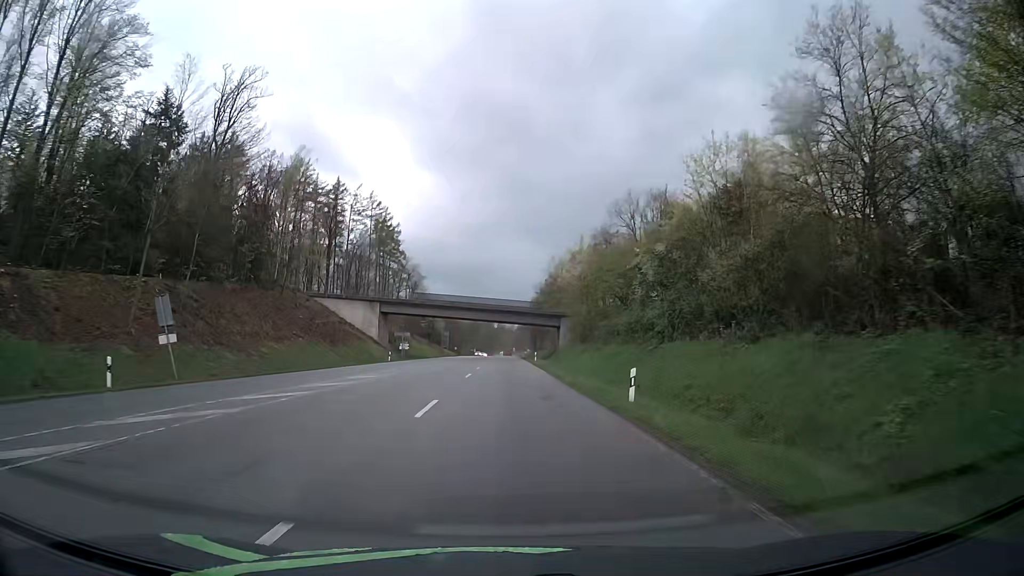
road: secondary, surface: asphalt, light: Day
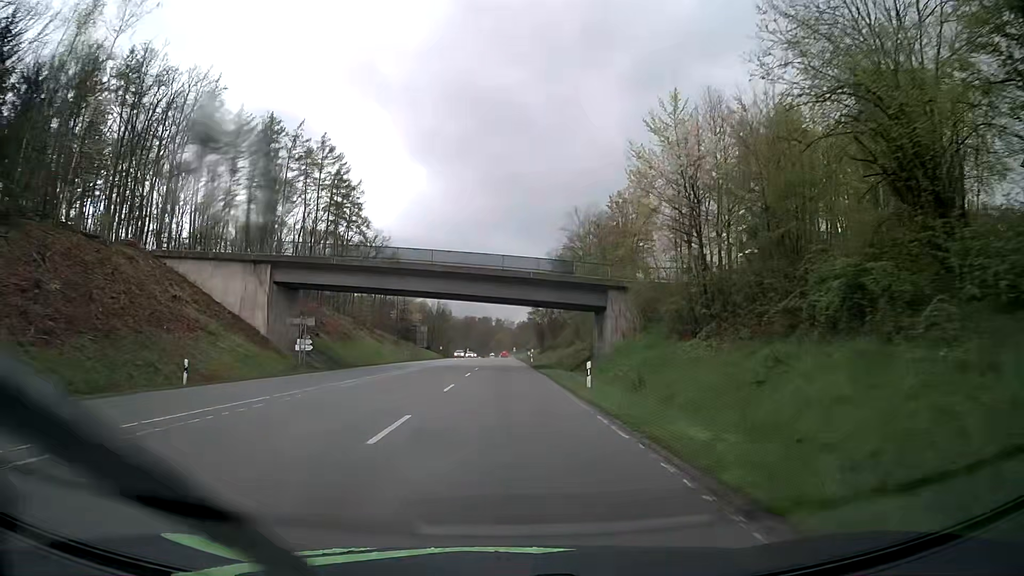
(0.0, +43.1) m; 0°
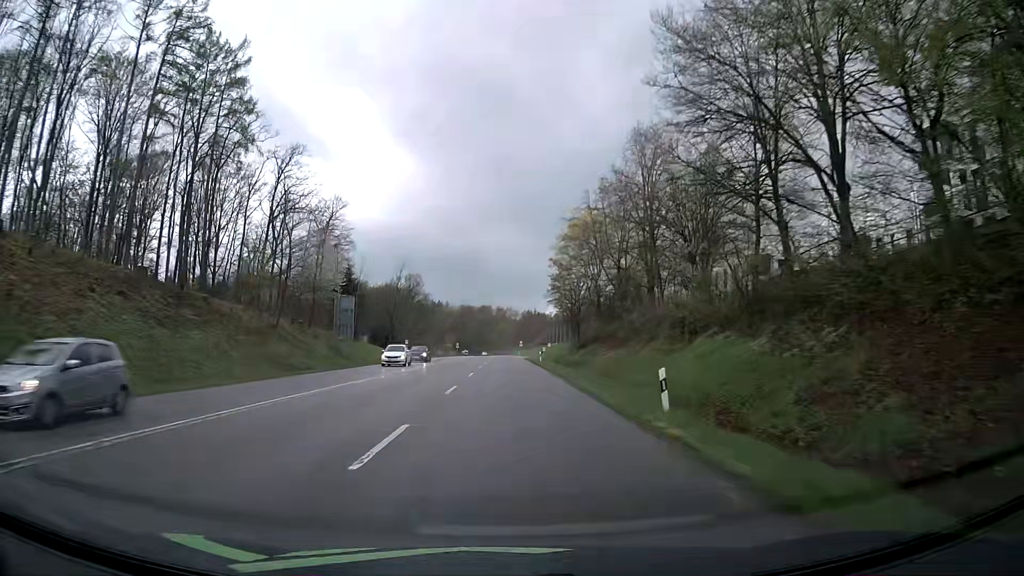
(-0.2, +60.5) m; -1°
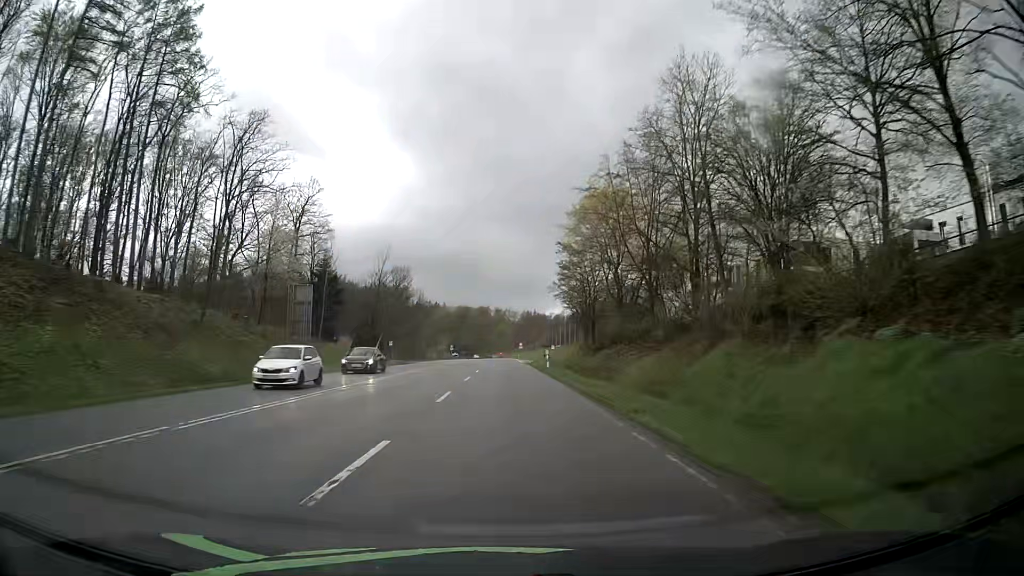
(+0.1, +13.1) m; 0°
